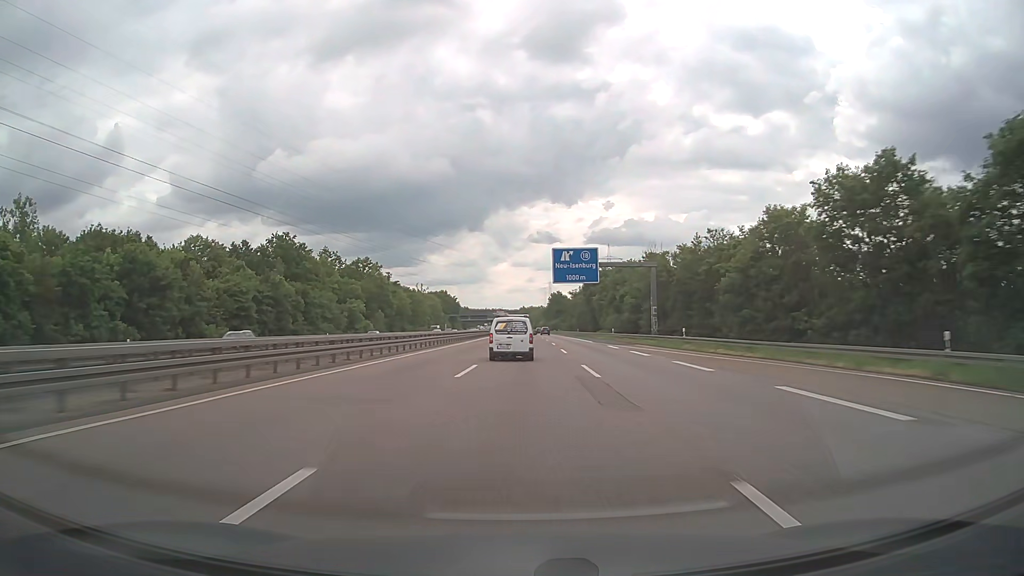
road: motorway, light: Day
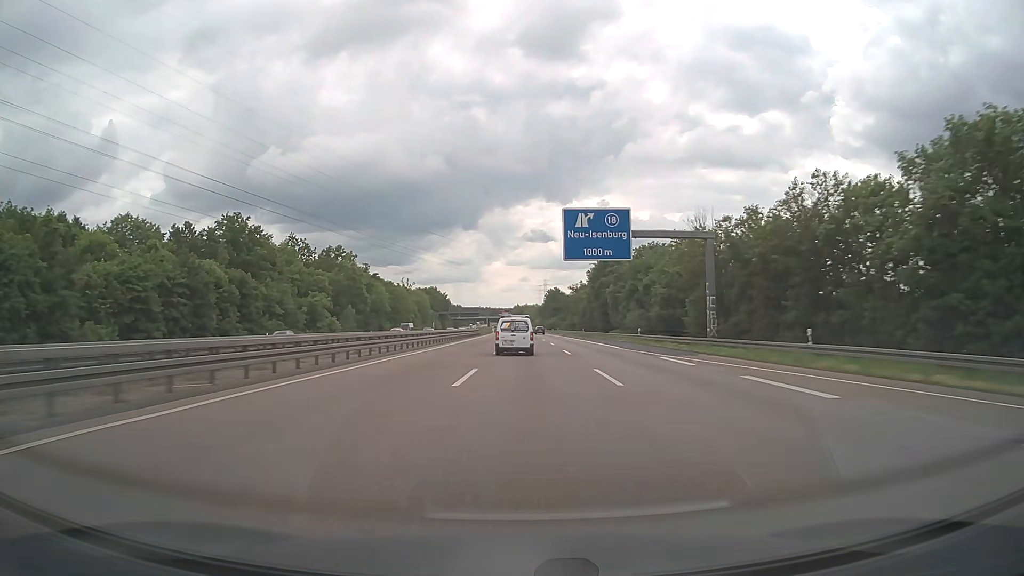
(0.0, +20.7) m; 0°
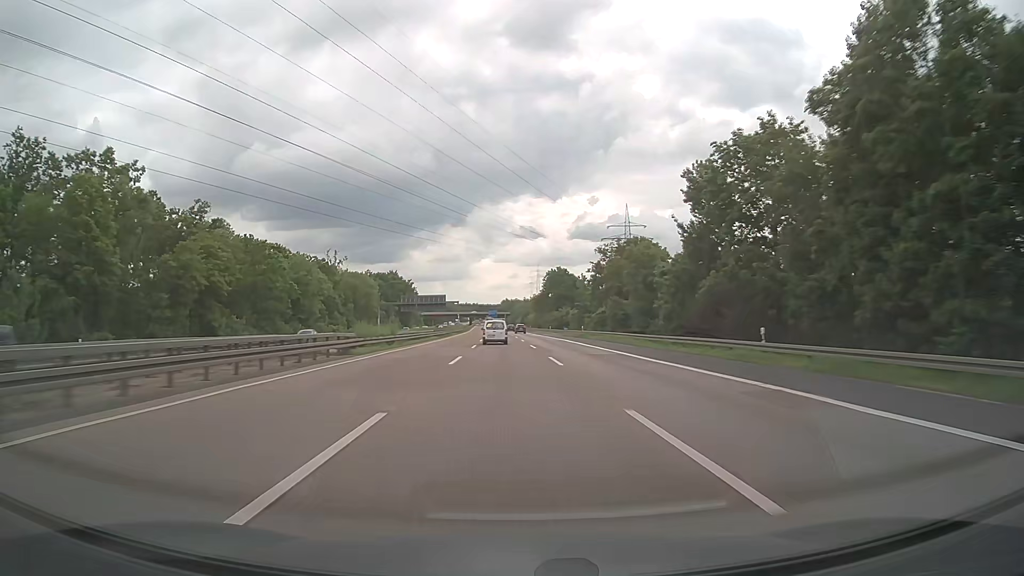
(+0.8, +82.9) m; +1°
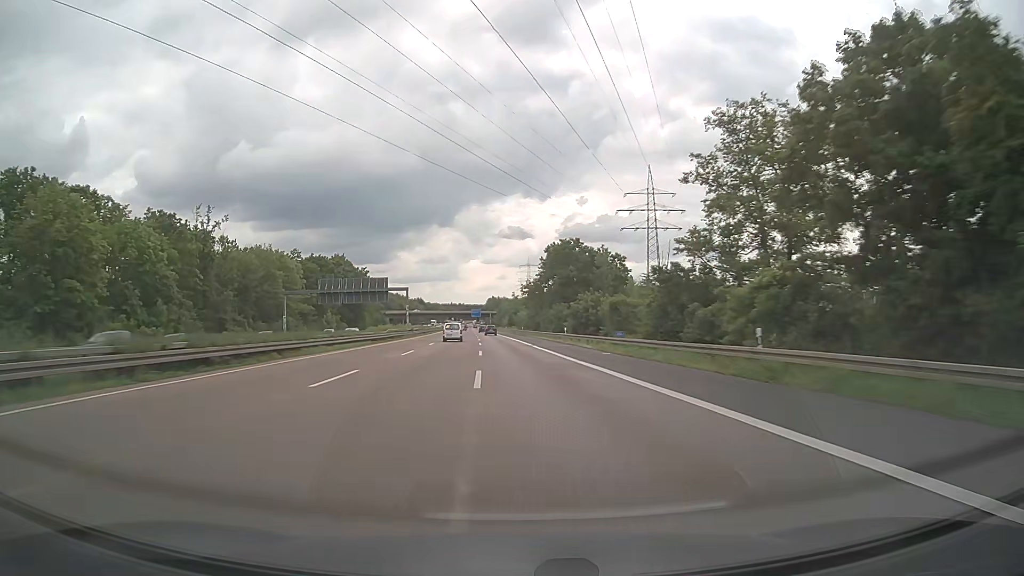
(+0.7, +62.0) m; +1°
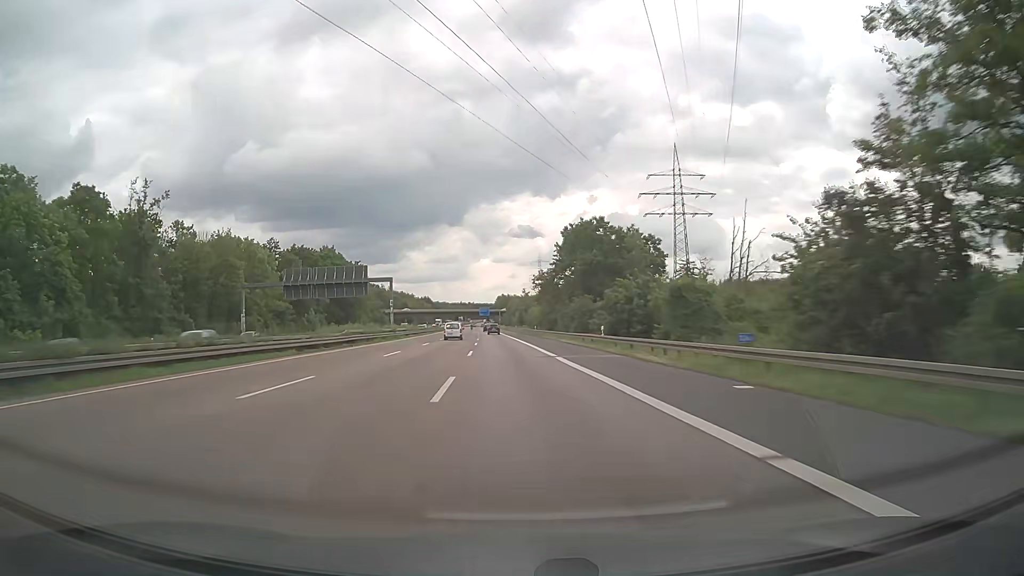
(-0.1, +20.7) m; -1°
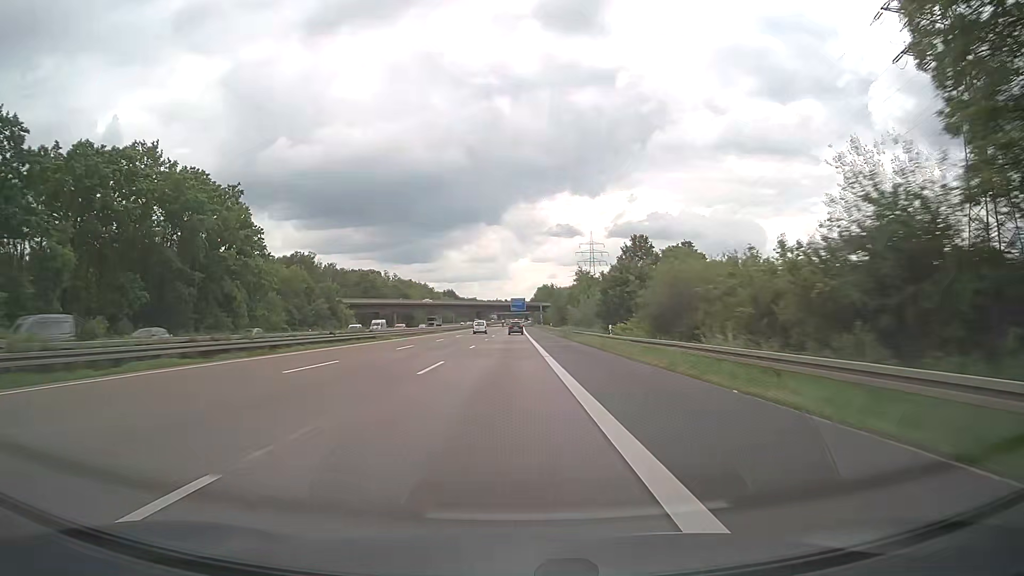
(-3.5, +102.8) m; -4°
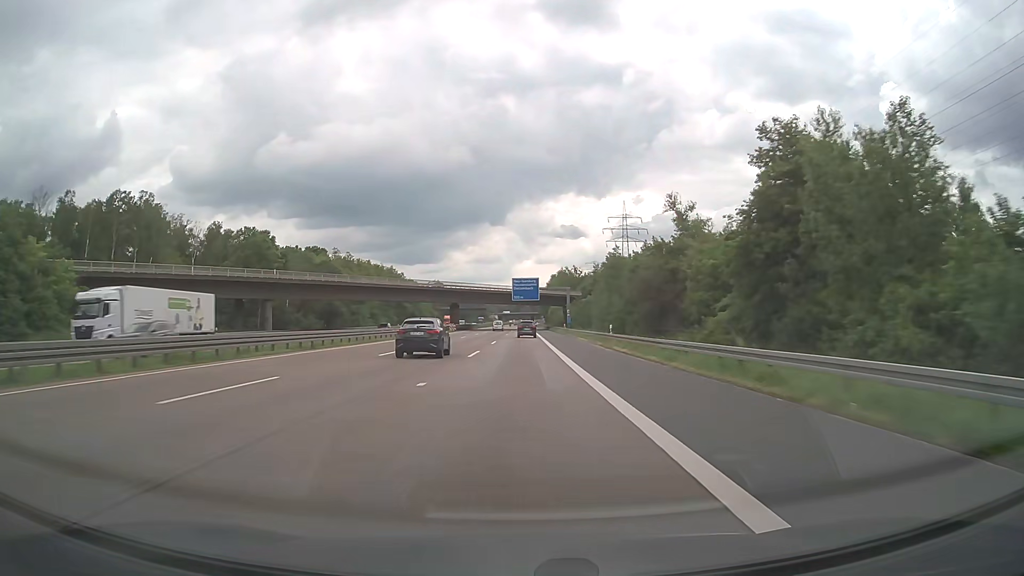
(-0.4, +97.9) m; 0°
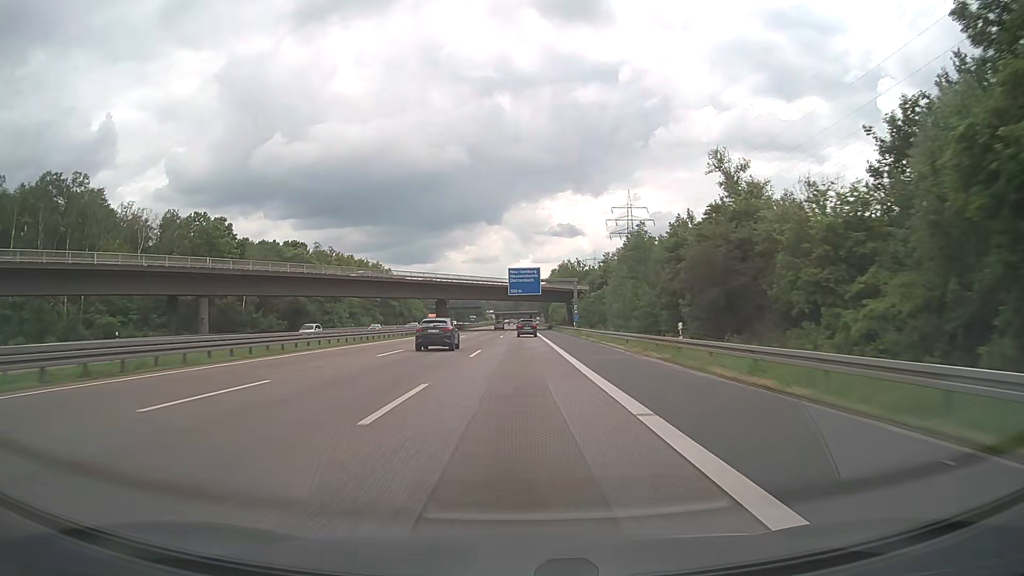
(0.0, +18.8) m; 0°
(0, +10) (0, +20) (0, +30) (0, +40) (0, +50) (0, +60) (0, +70) (0, +80) (0, +90) (0, +100) m
